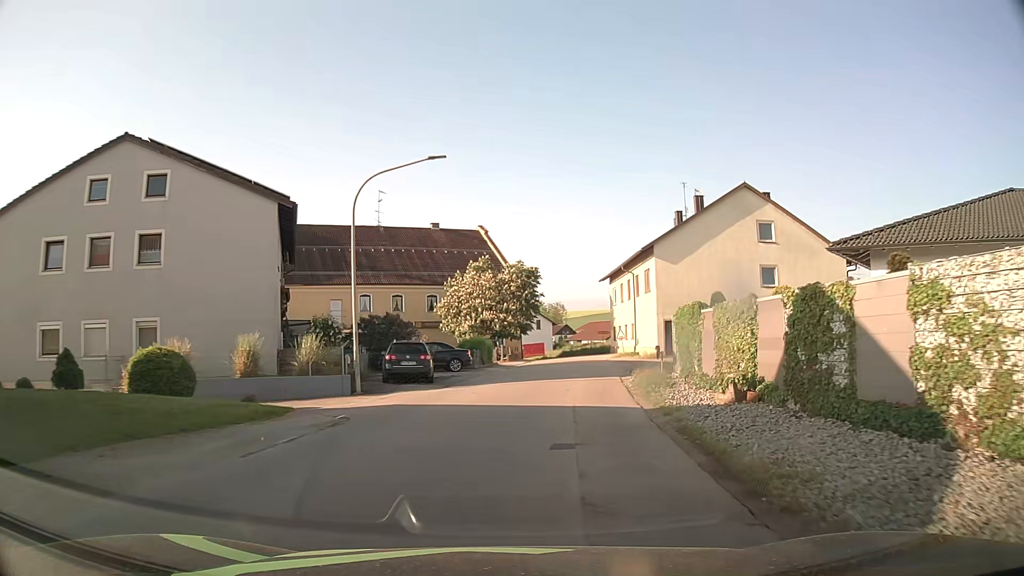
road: tertiary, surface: asphalt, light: Day
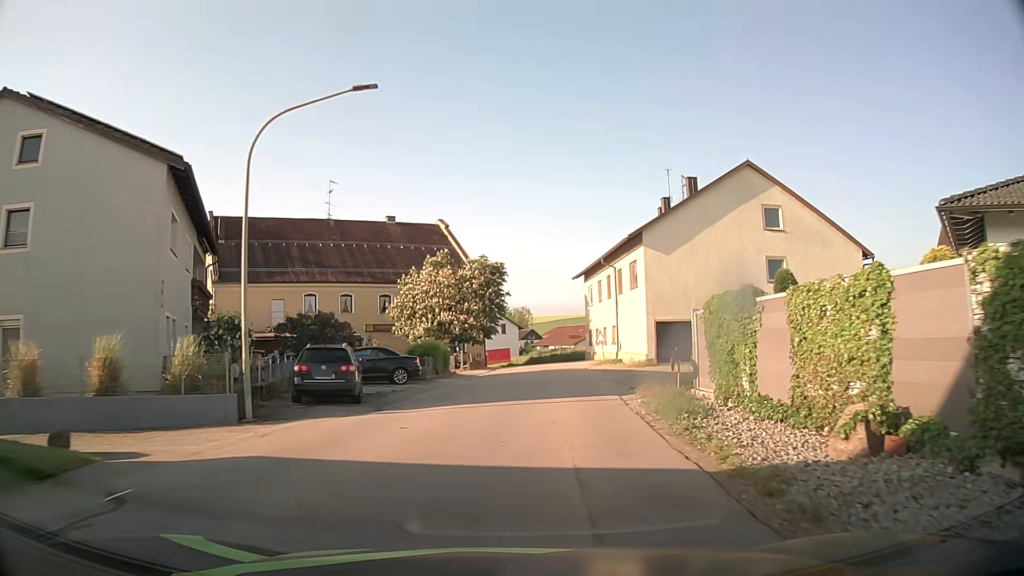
(+0.2, +6.5) m; +3°
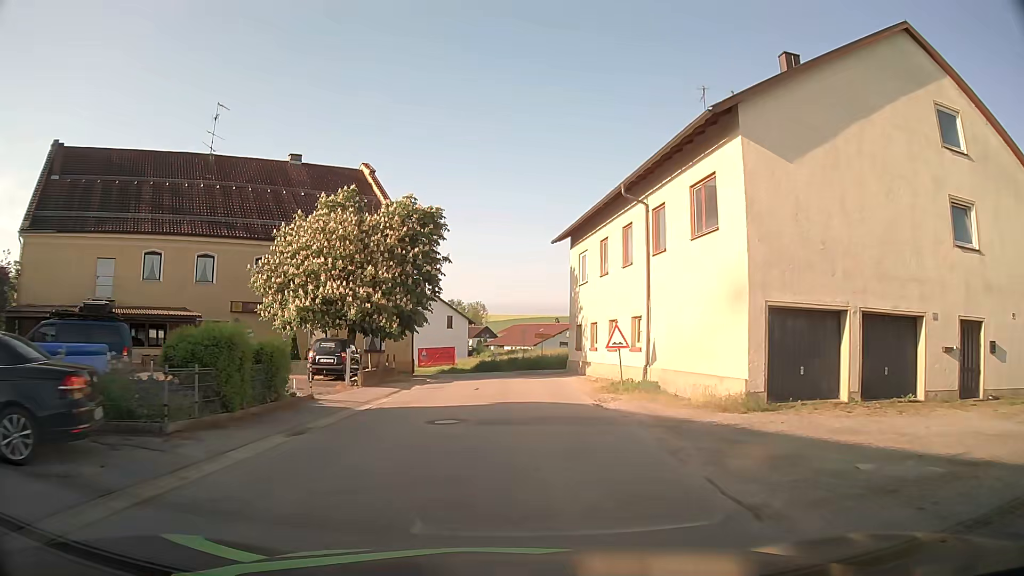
(+0.8, +19.0) m; +4°
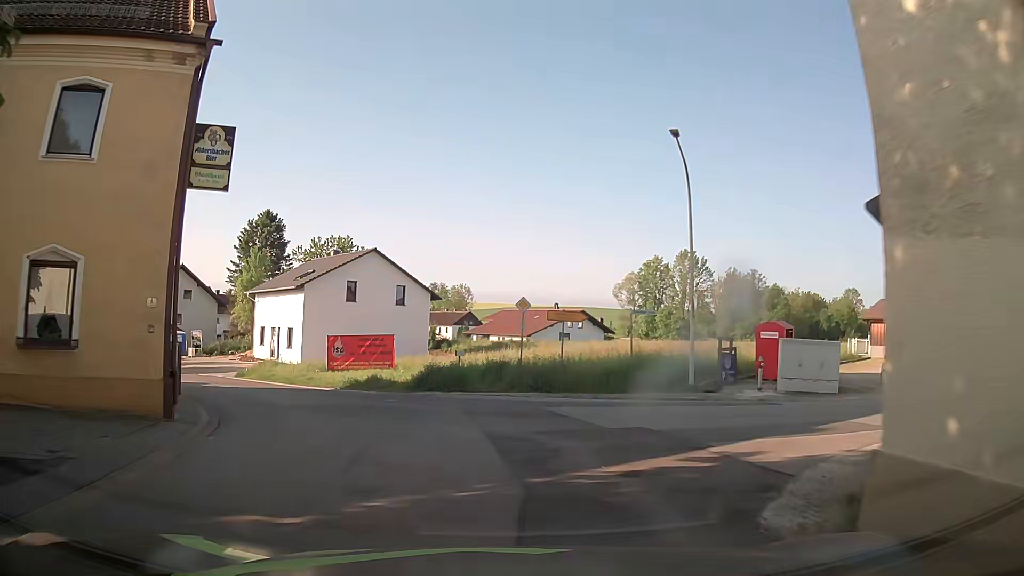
(+0.4, +27.4) m; 0°
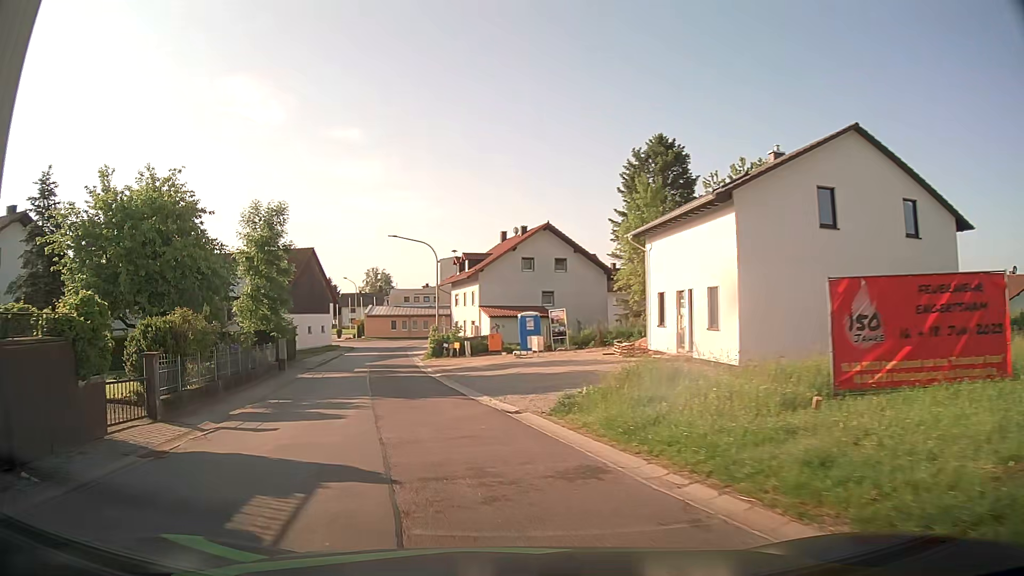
(-5.6, +23.0) m; -34°
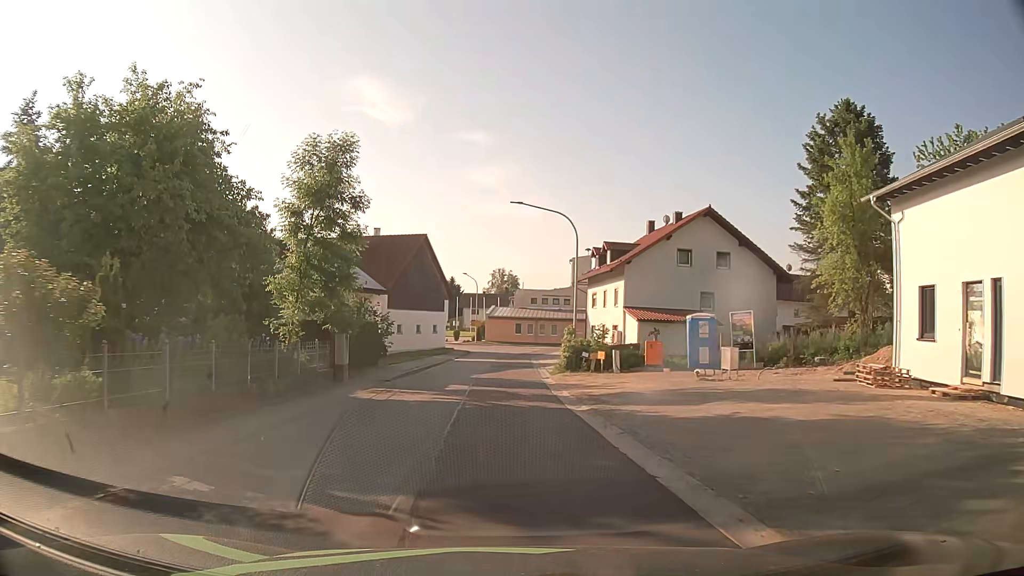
(-1.4, +11.2) m; -11°
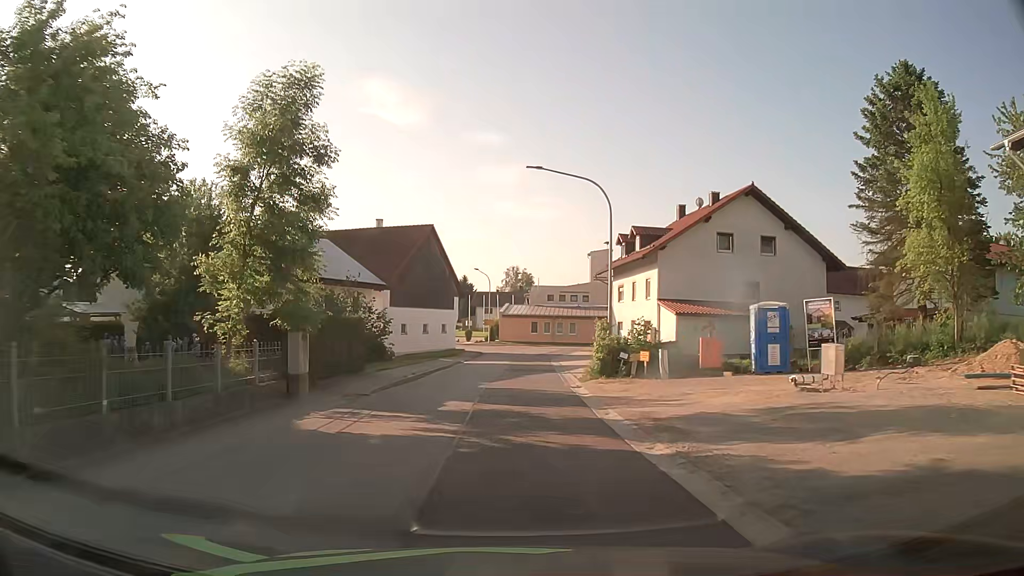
(0.0, +6.2) m; -2°
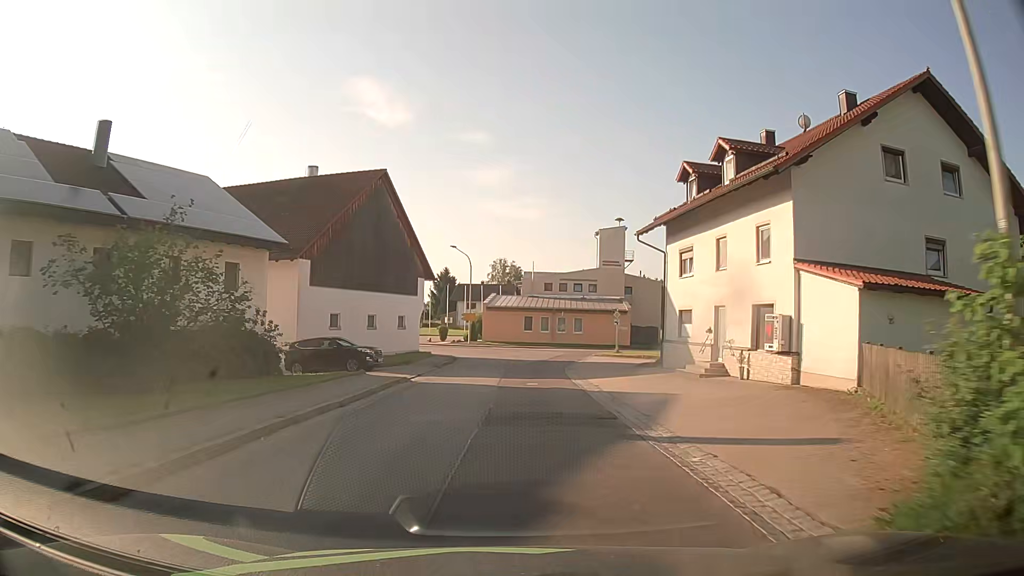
(+0.2, +20.1) m; +2°
(0, +10) (0, +20) (+1, +30) (+2, +40) (+1, +50) (-3, +59) (-11, +65) (-21, +67) (-31, +67) (-41, +68) m
